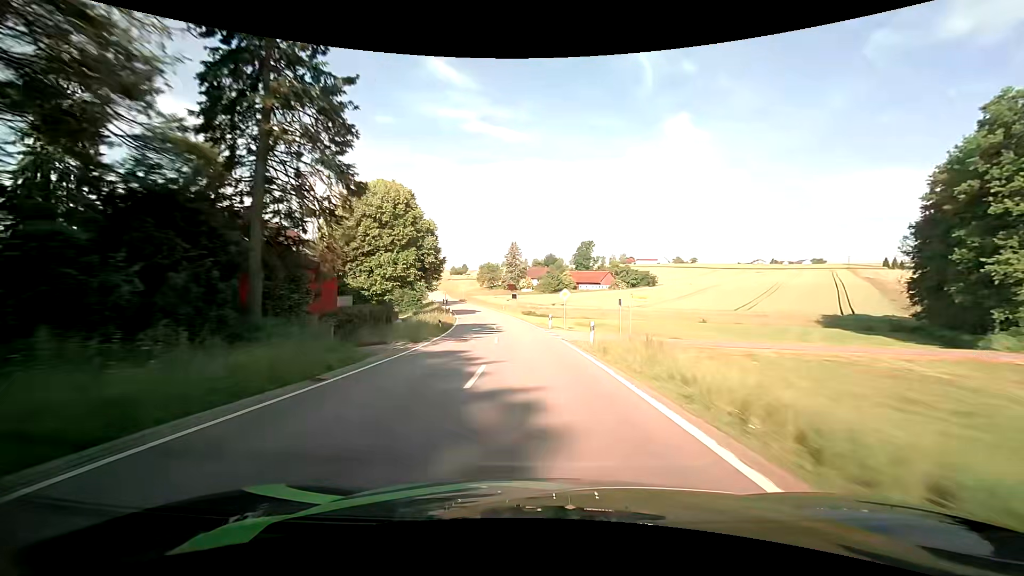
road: tertiary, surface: asphalt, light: Day
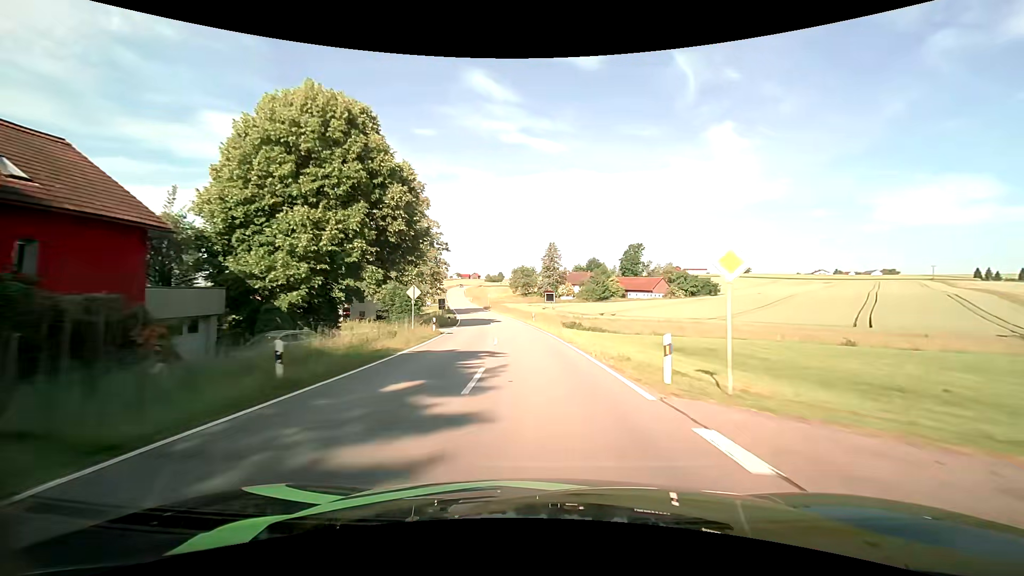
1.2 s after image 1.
(-1.0, +25.6) m; -4°
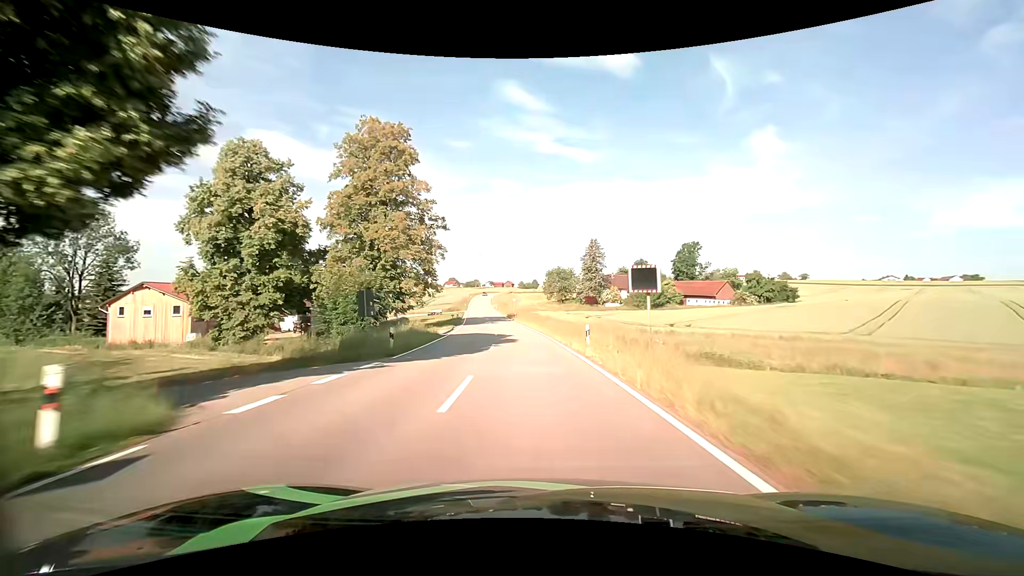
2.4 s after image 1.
(-1.0, +26.3) m; -4°
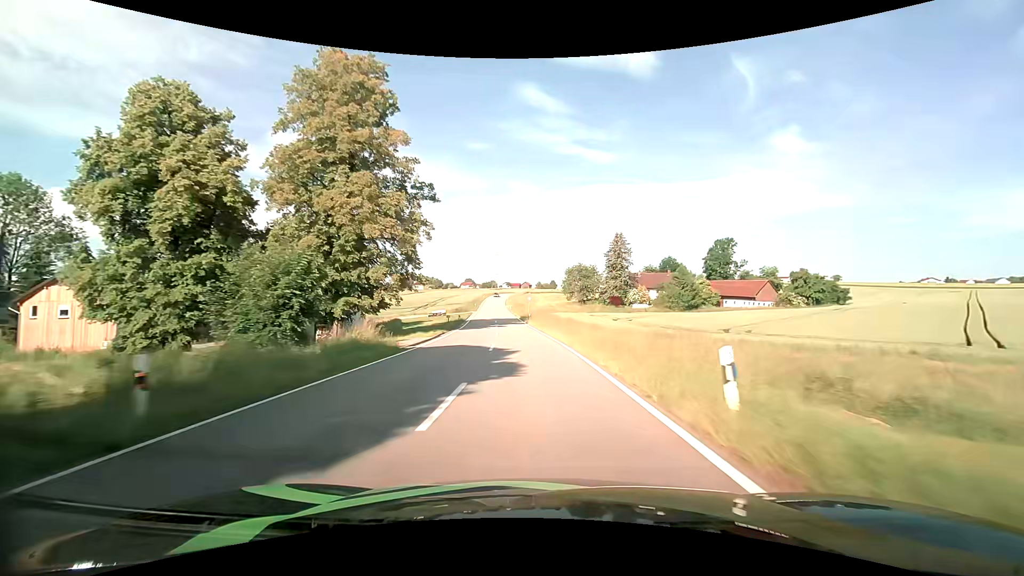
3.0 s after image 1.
(-0.2, +13.3) m; -2°
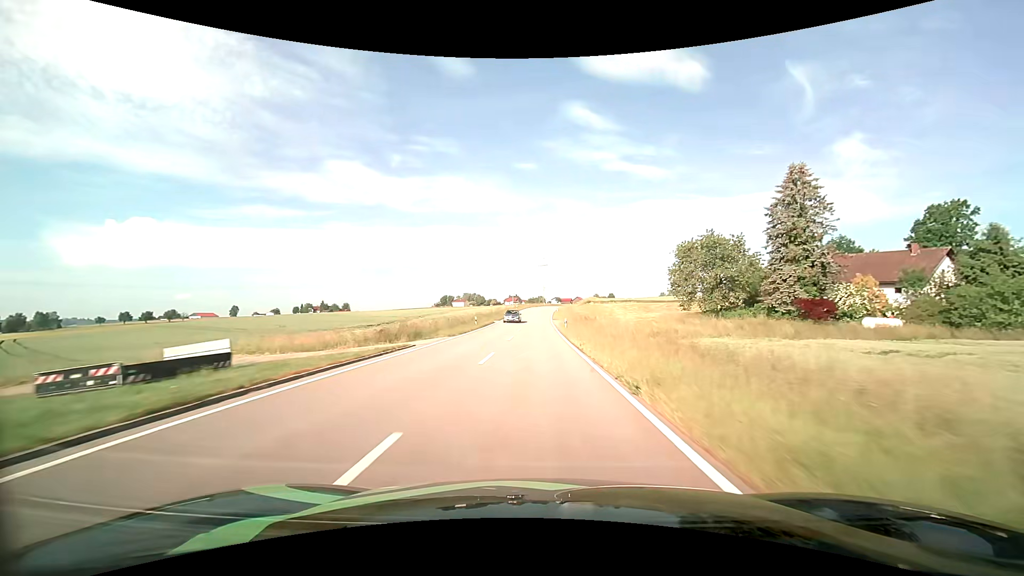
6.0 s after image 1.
(-4.2, +66.7) m; -6°
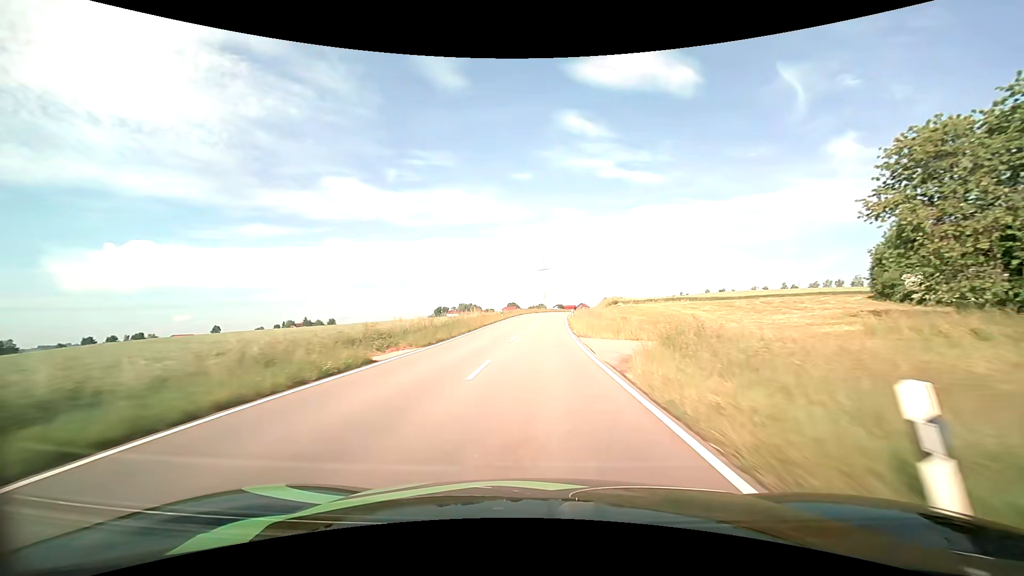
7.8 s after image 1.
(-0.1, +40.6) m; 0°
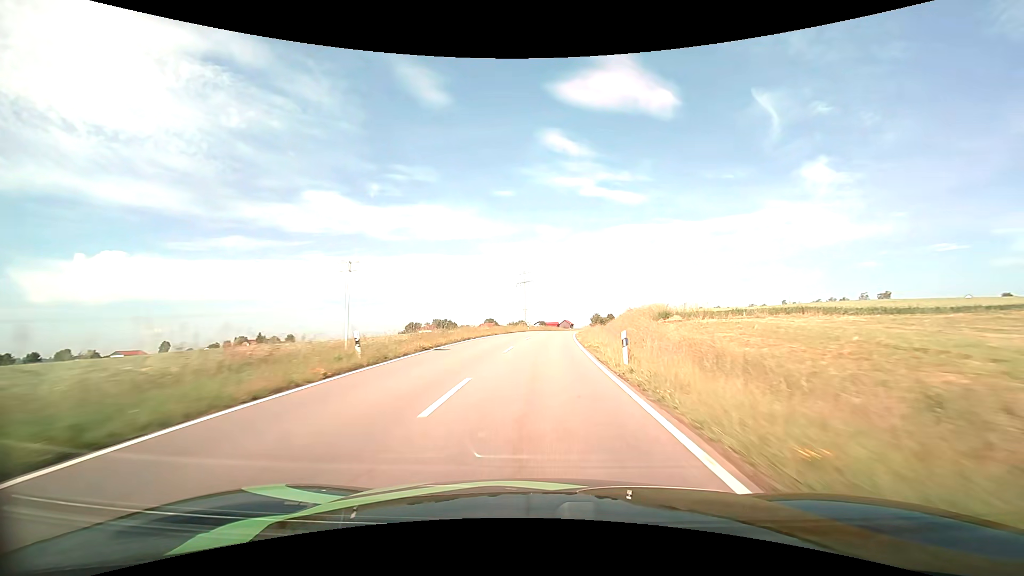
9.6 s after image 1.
(+0.4, +40.5) m; +2°
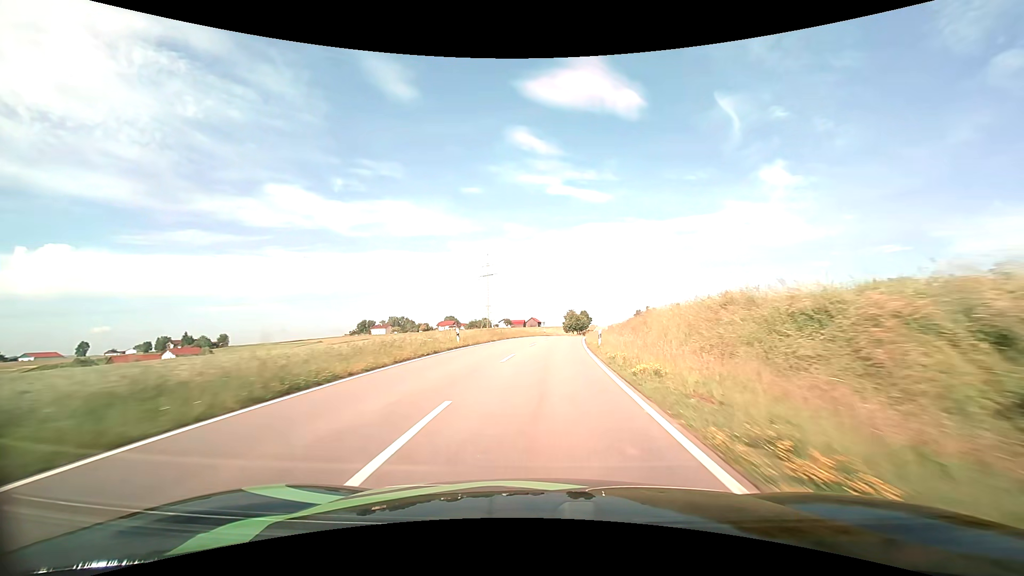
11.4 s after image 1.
(+1.1, +39.5) m; +4°
(0, +10) (+1, +20) (+1, +30) (+2, +40) (+3, +50) (+4, +60) (+5, +70) (+7, +80) (+8, +90) (+9, +99) m
